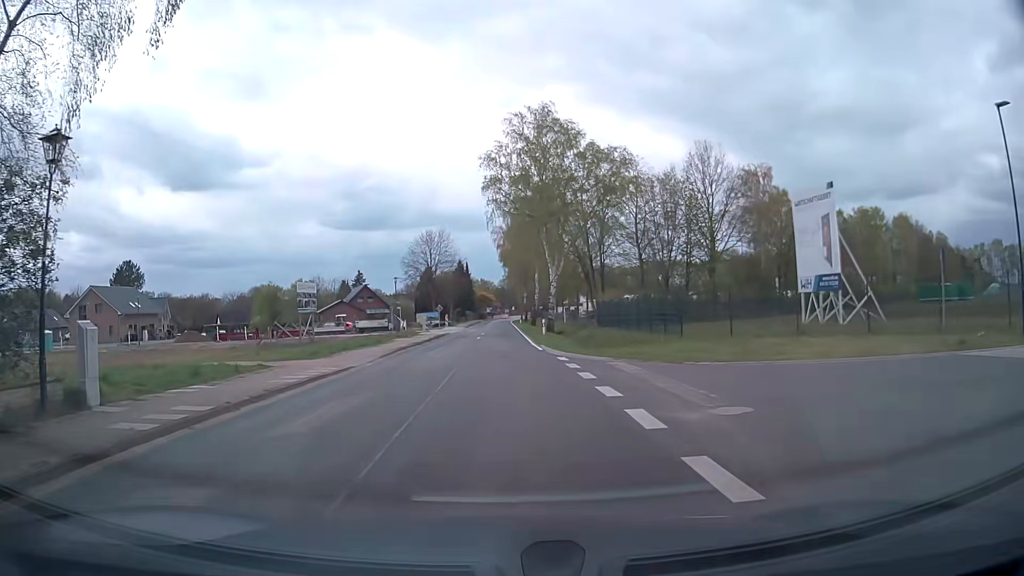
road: secondary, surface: asphalt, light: Day
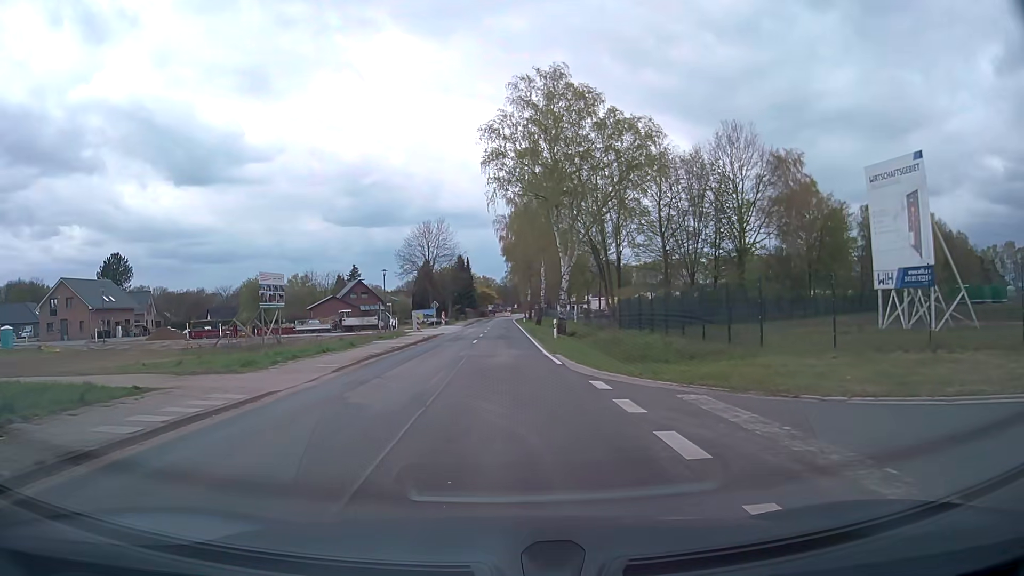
(0.0, +7.6) m; 0°
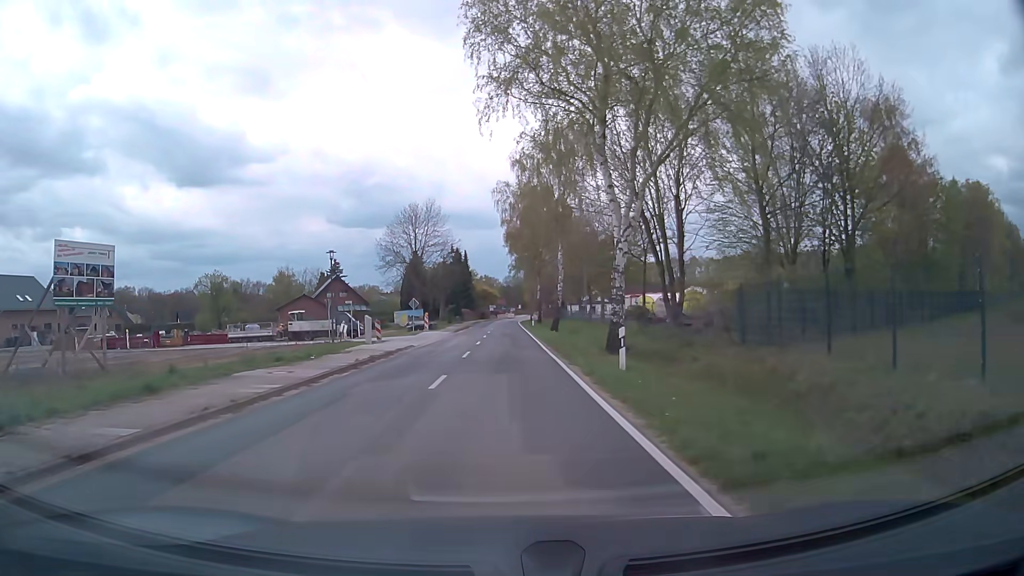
(0.0, +18.9) m; 0°
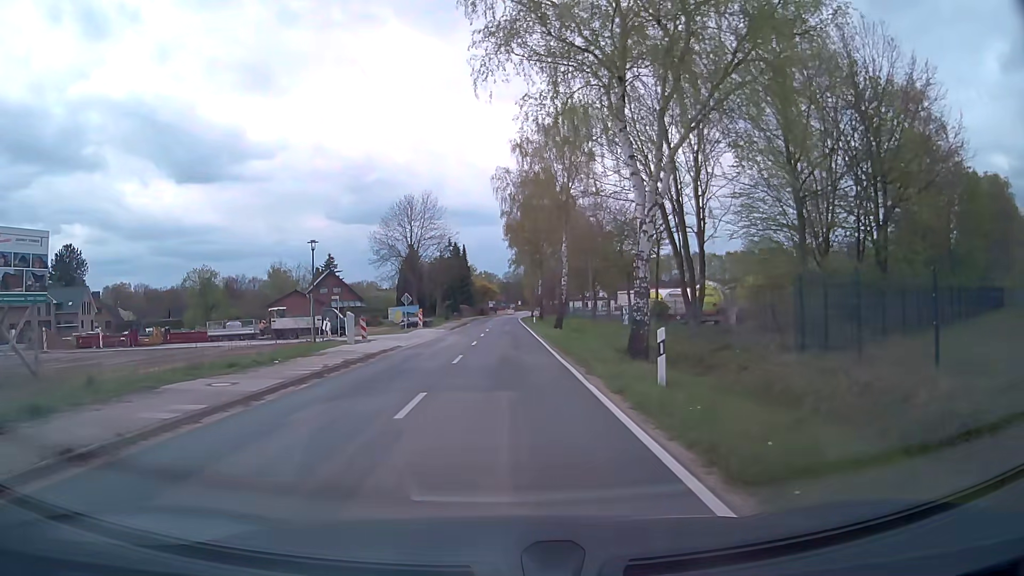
(0.0, +3.9) m; 0°
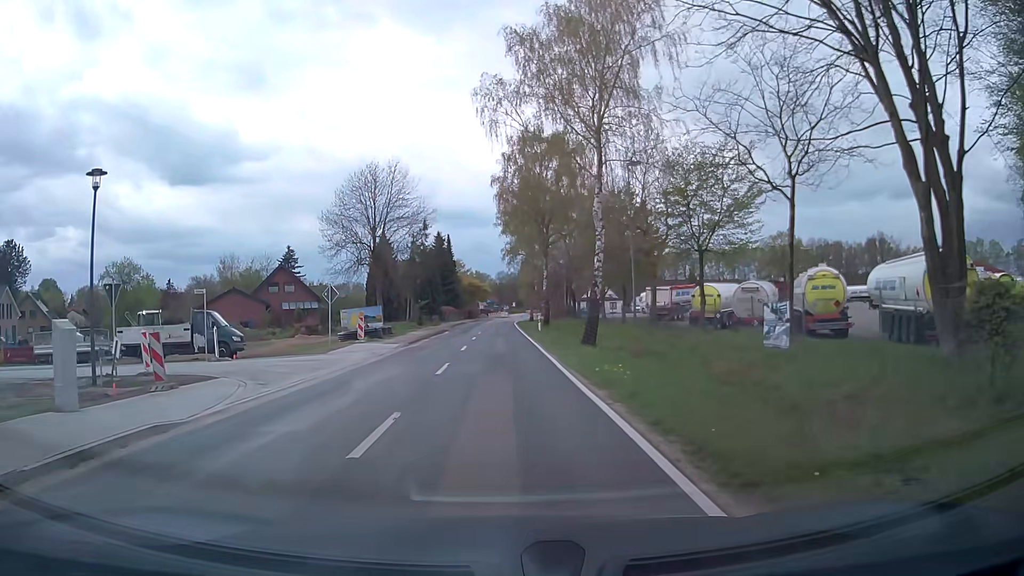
(+0.1, +20.3) m; +1°
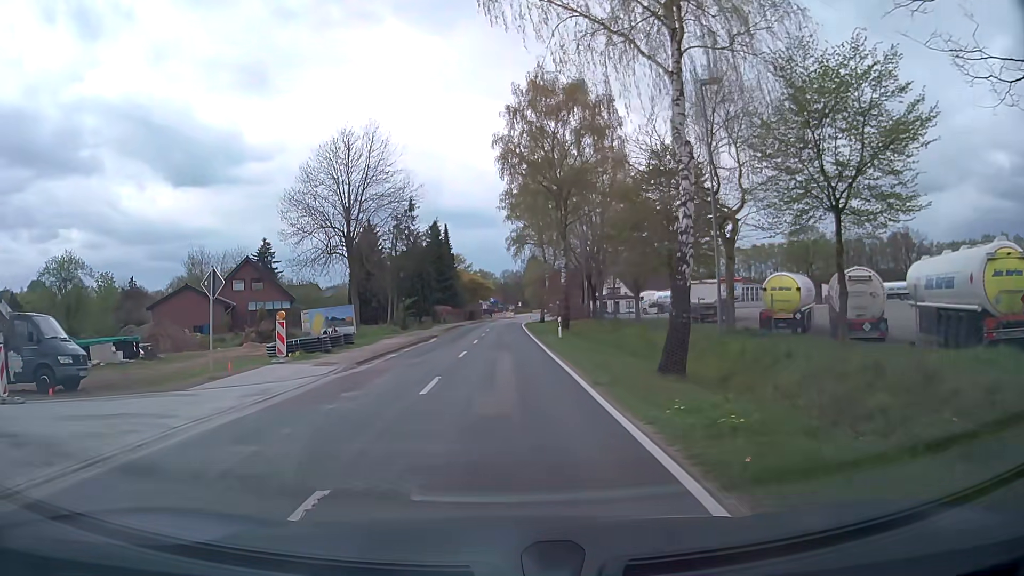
(-0.1, +12.9) m; 0°
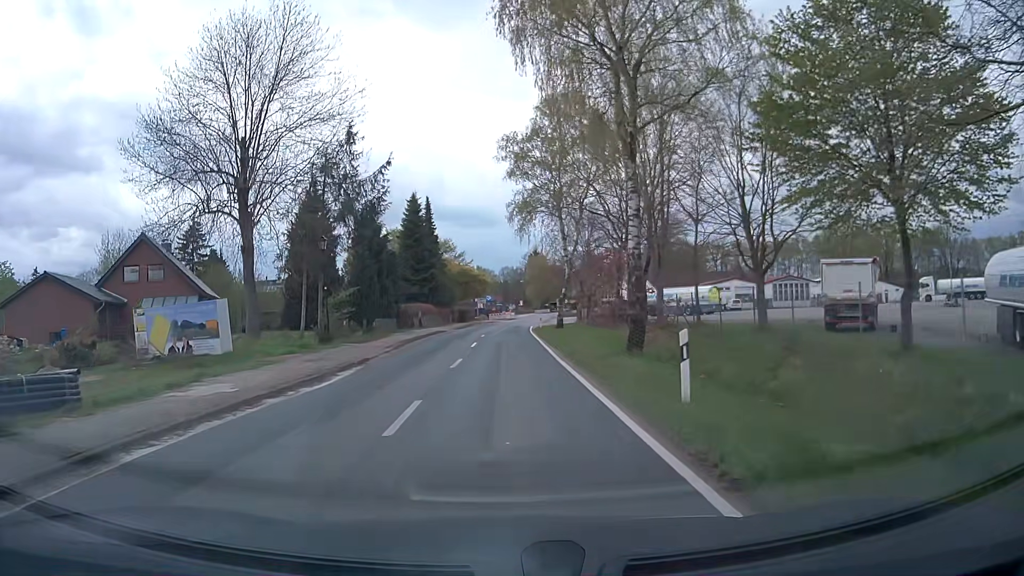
(-0.4, +22.1) m; -1°
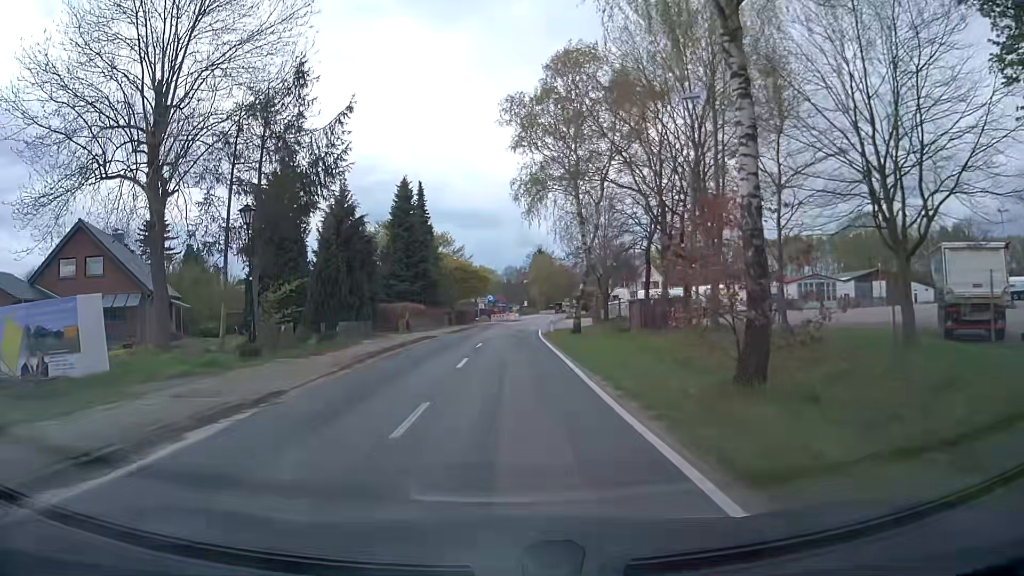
(0.0, +9.0) m; -1°
(0, +10) (0, +20) (+1, +30) (+1, +40) (+2, +50) (+3, +60) (+4, +70) (+5, +80) (+6, +90) (+7, +100) m
